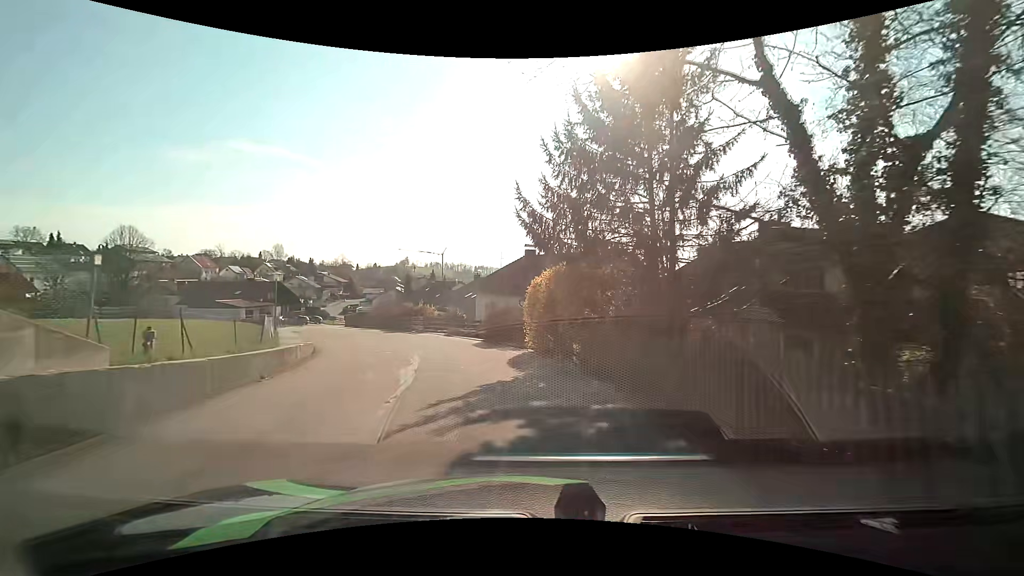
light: Day
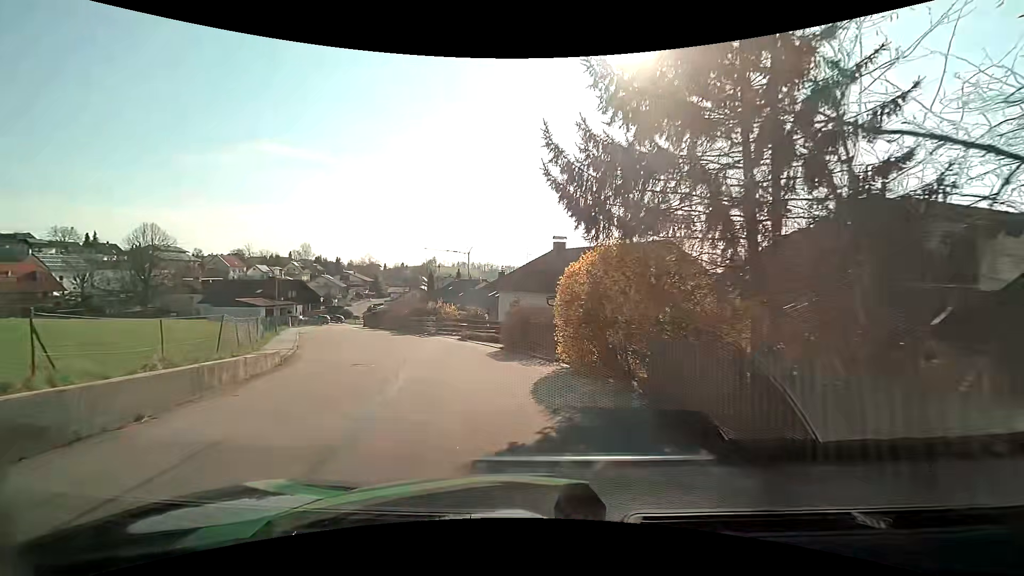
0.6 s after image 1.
(-0.1, +4.5) m; -3°
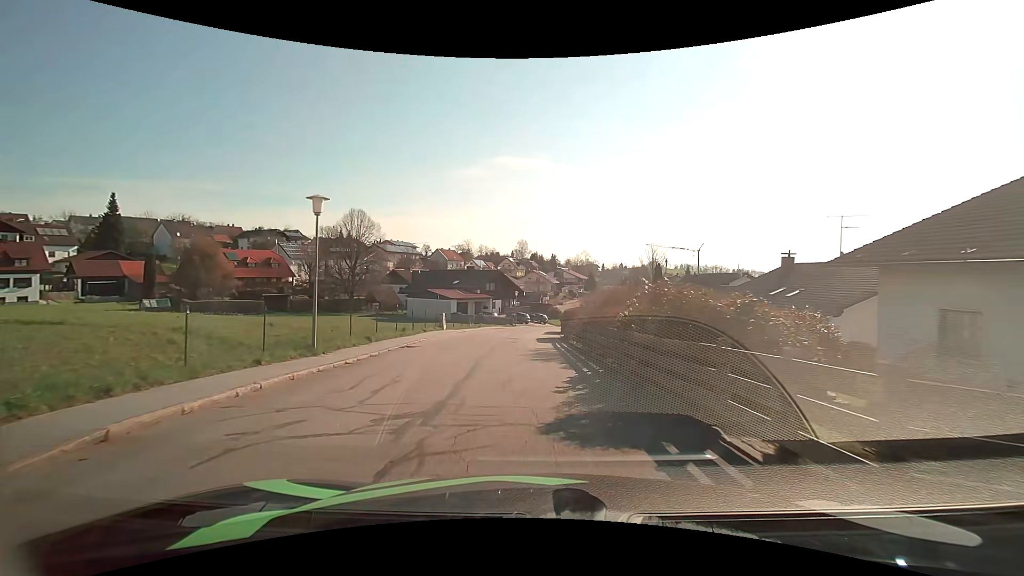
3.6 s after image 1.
(-5.5, +22.7) m; -26°
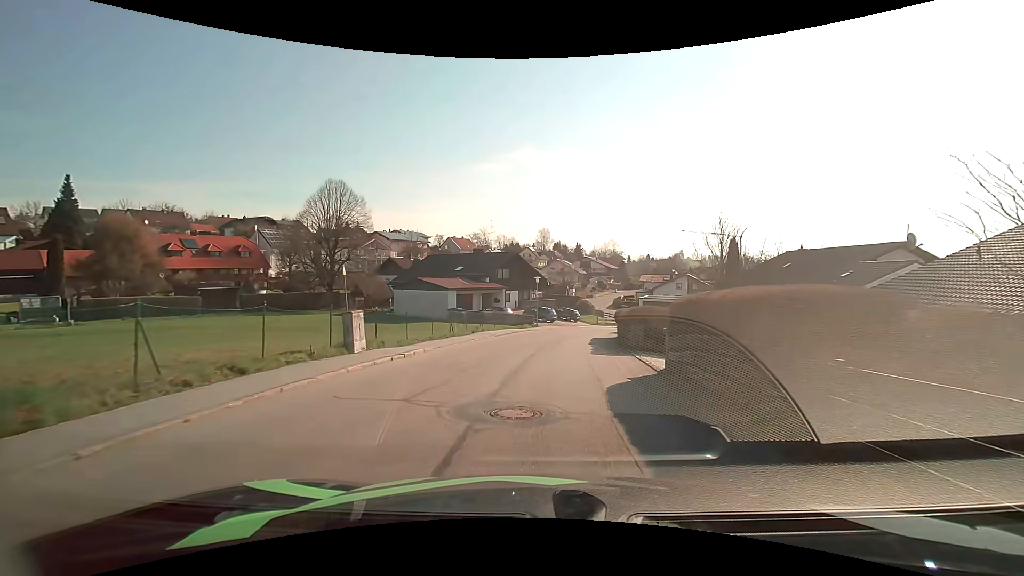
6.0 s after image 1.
(-0.7, +20.2) m; -2°
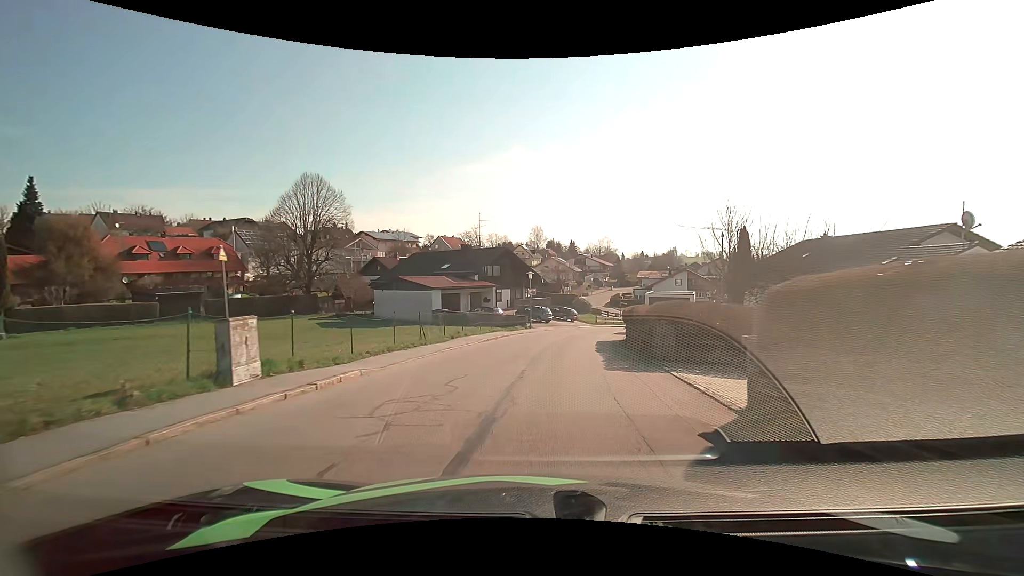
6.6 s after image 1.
(0.0, +5.0) m; +1°
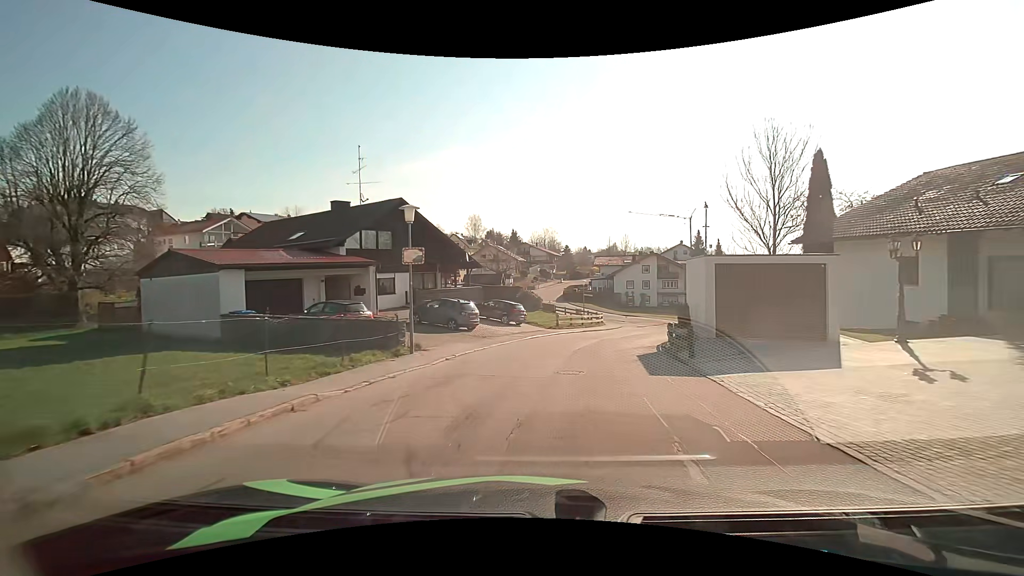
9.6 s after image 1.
(+1.1, +24.9) m; +6°
